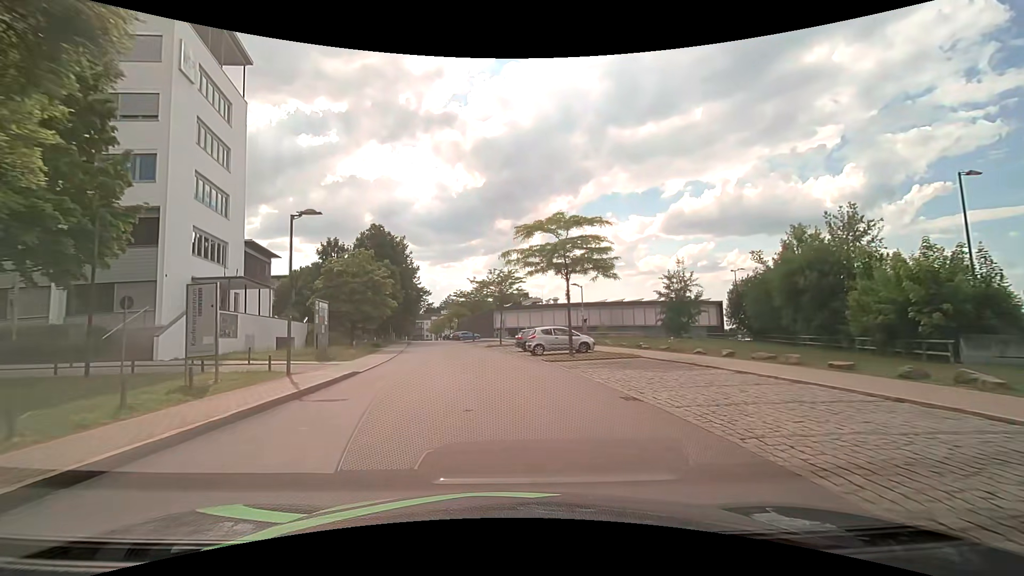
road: residential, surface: asphalt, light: Day
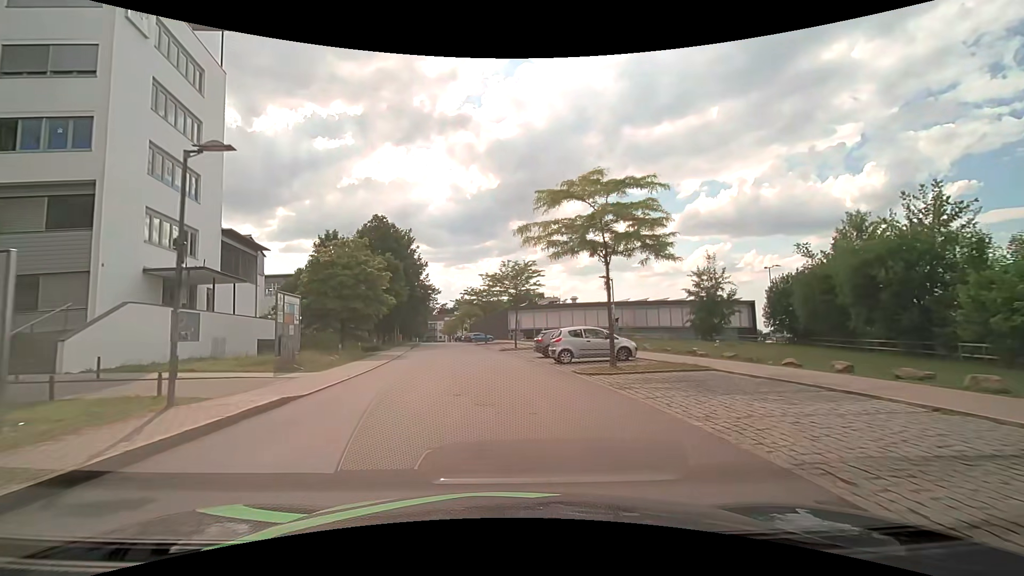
(-0.1, +6.0) m; -2°
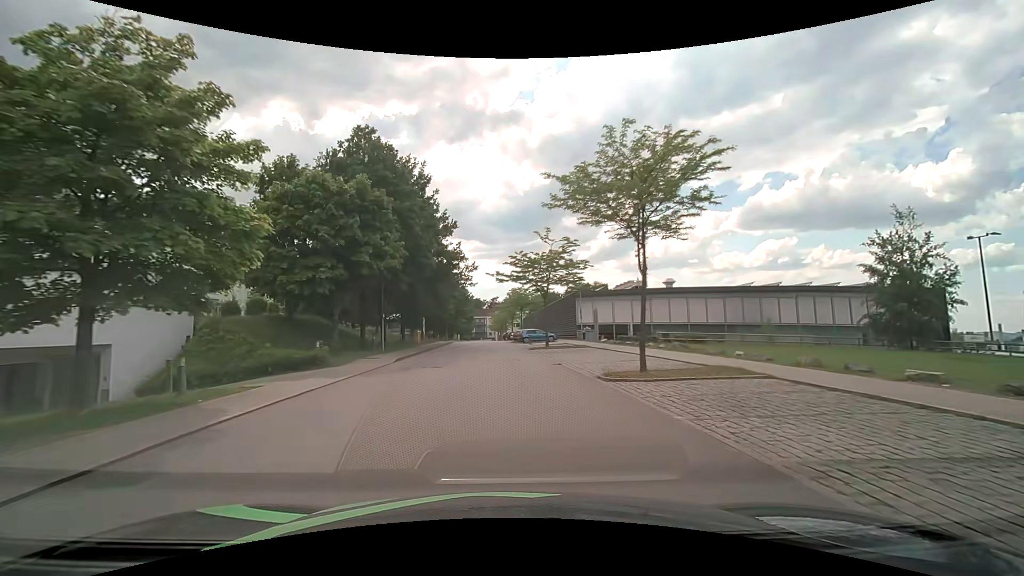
(-1.5, +24.8) m; -7°
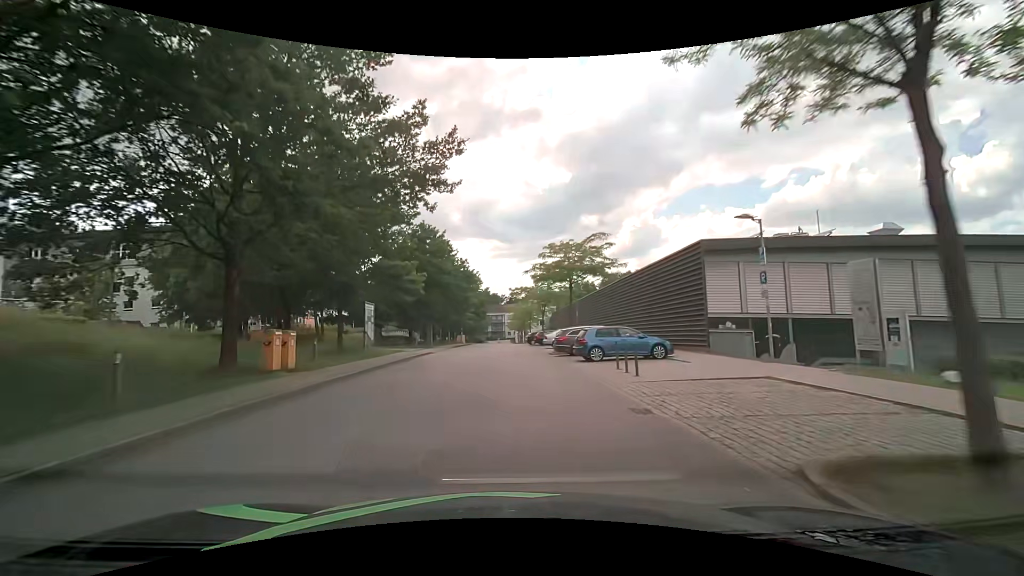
(-0.5, +32.7) m; -1°
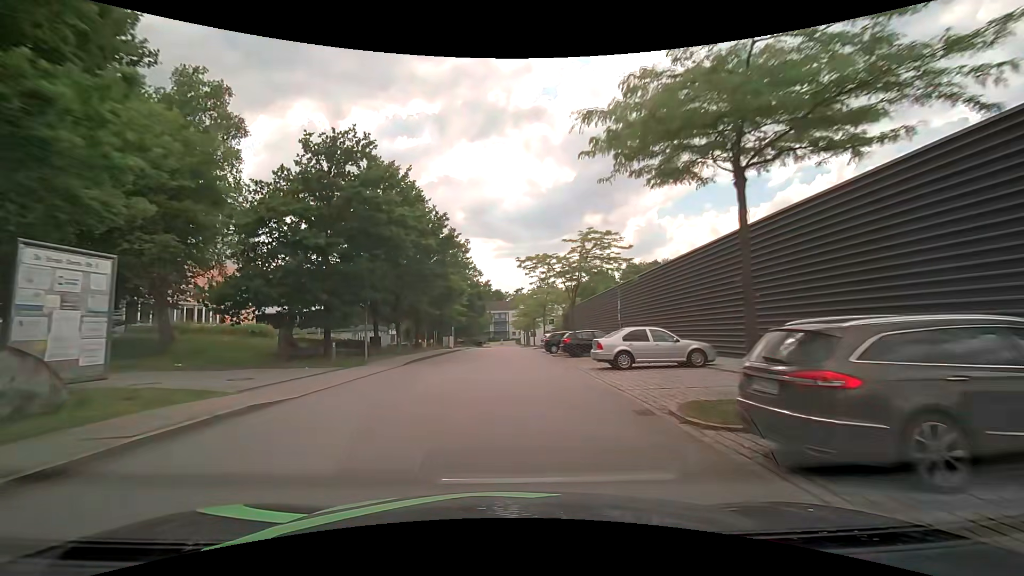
(-0.3, +21.4) m; -1°
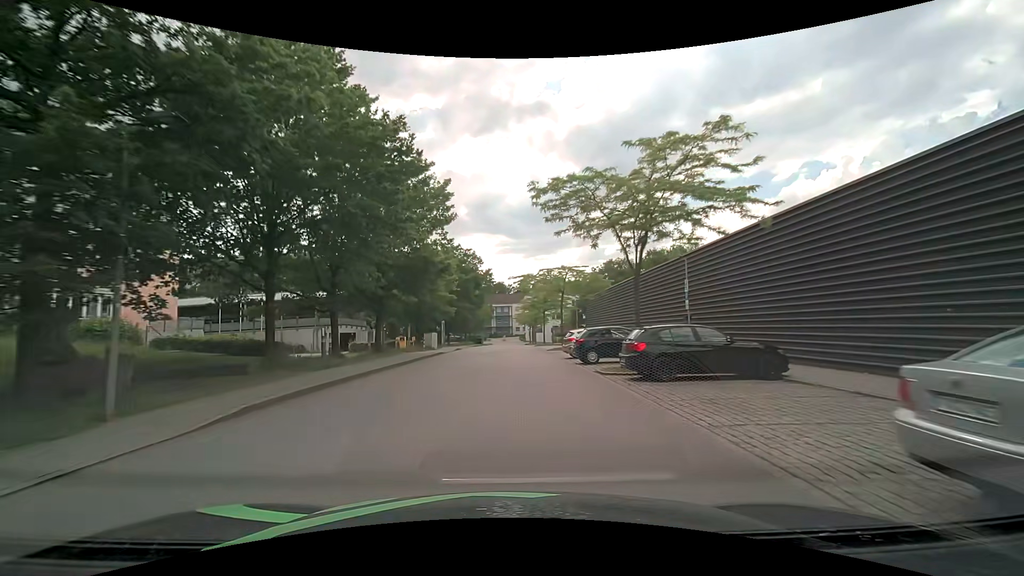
(0.0, +14.6) m; -1°
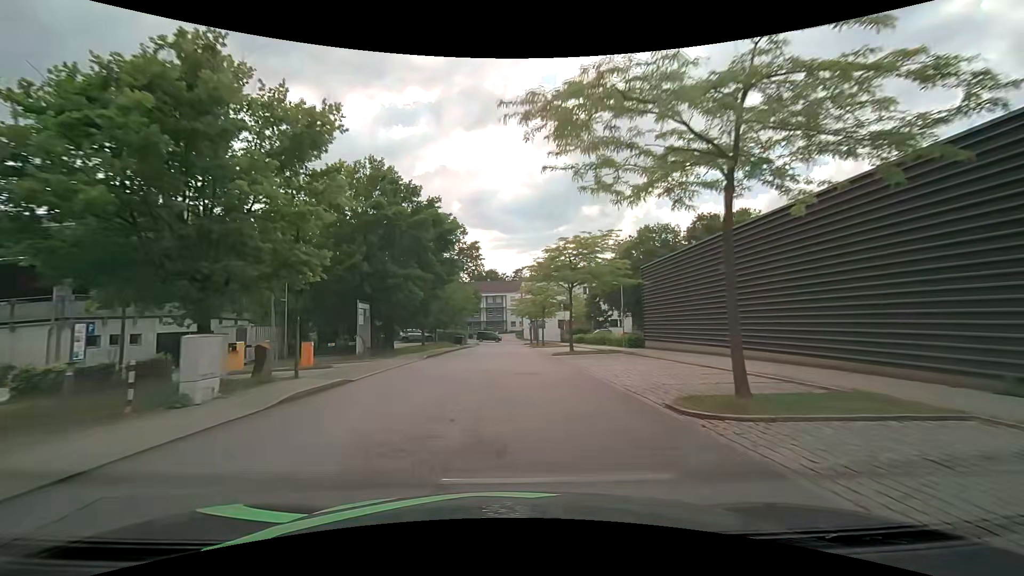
(+0.2, +30.0) m; +1°
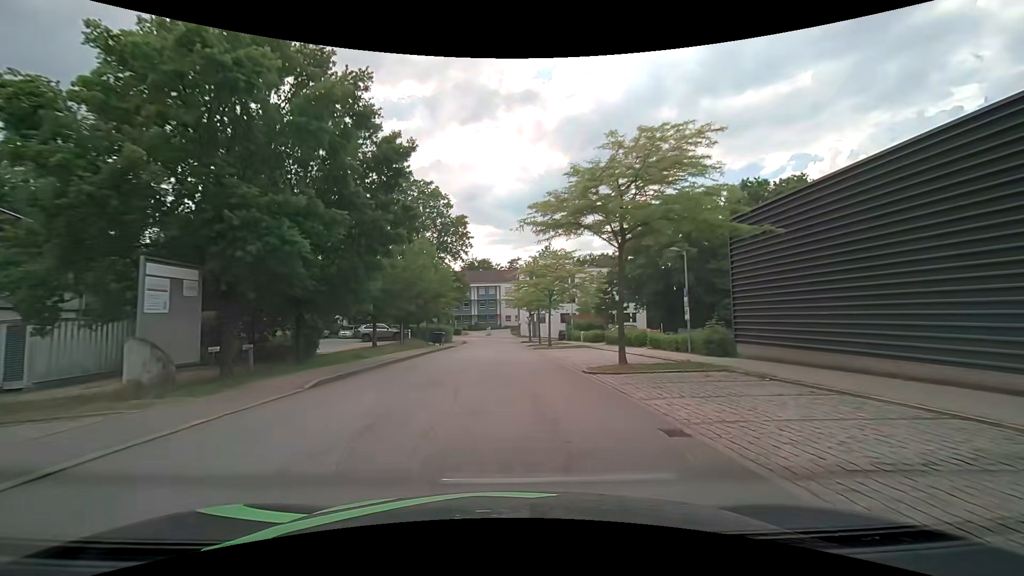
(+0.1, +15.1) m; +1°
